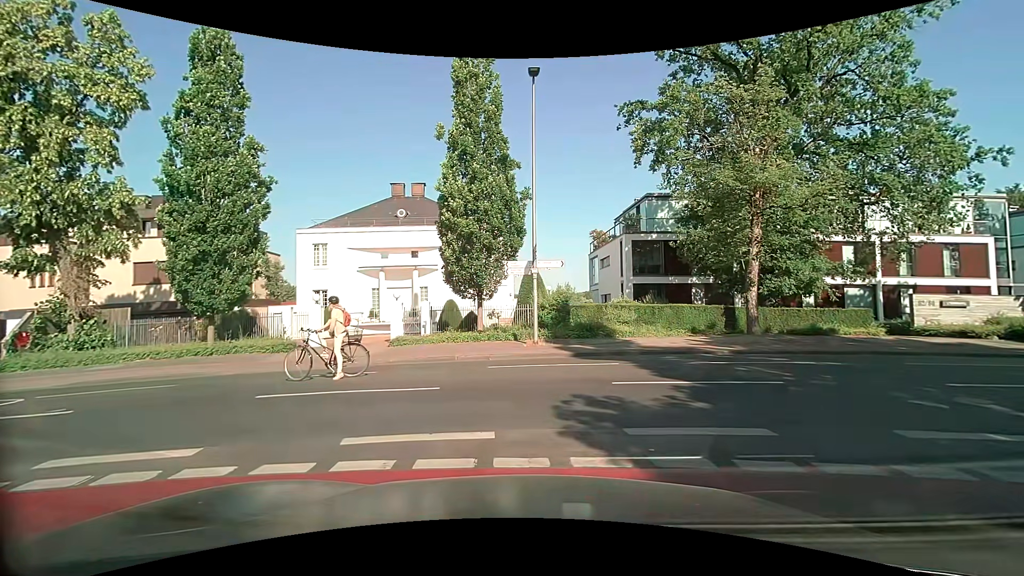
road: residential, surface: asphalt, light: Day
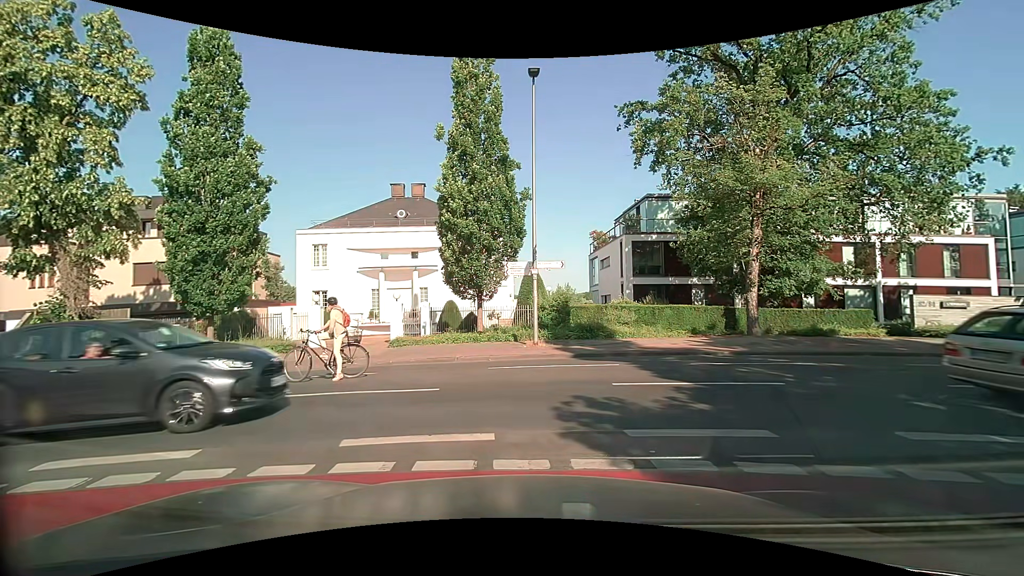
(0.0, +0.1) m; 0°
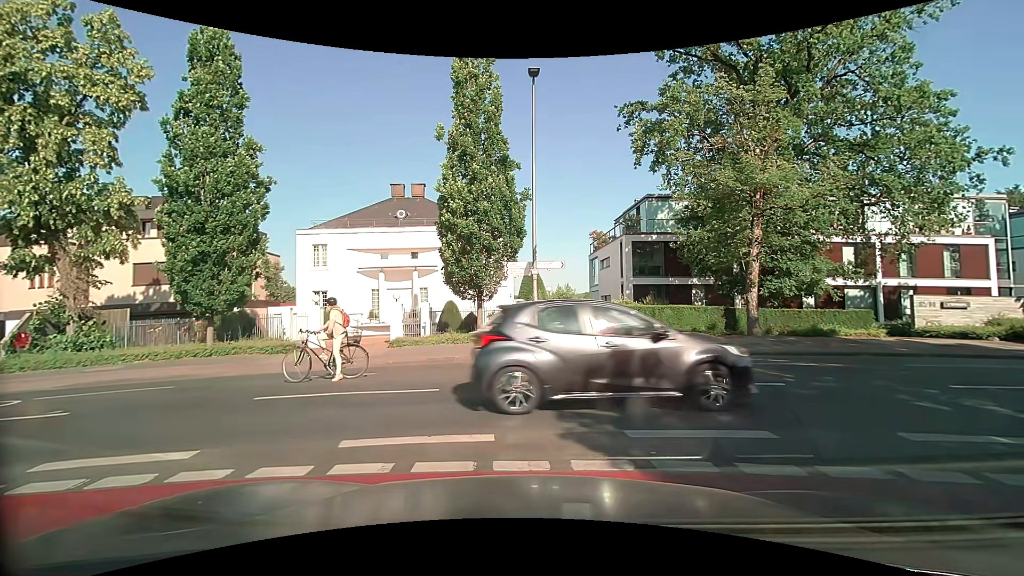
(0.0, 0.0) m; 0°
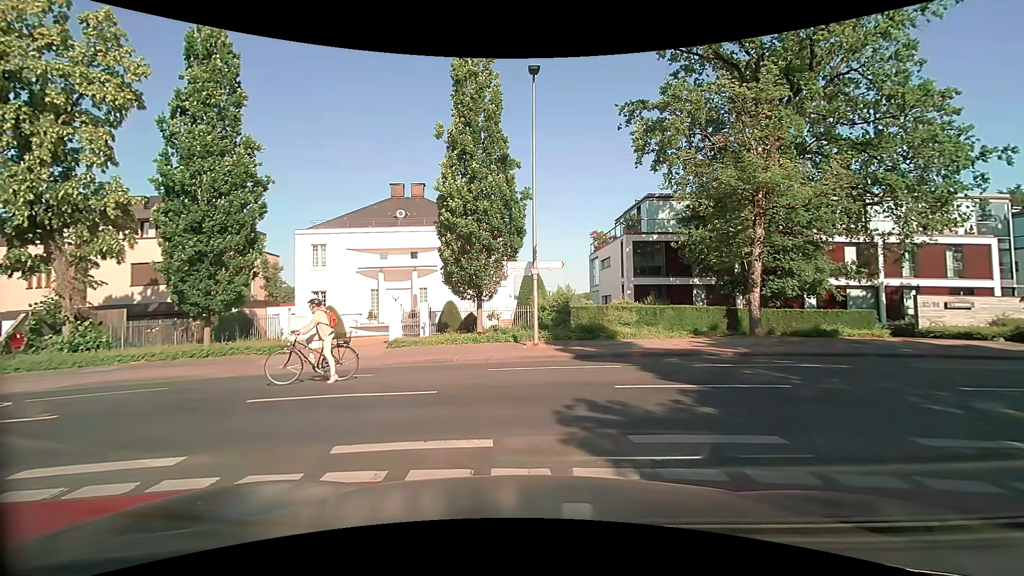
(0.0, +0.2) m; 0°
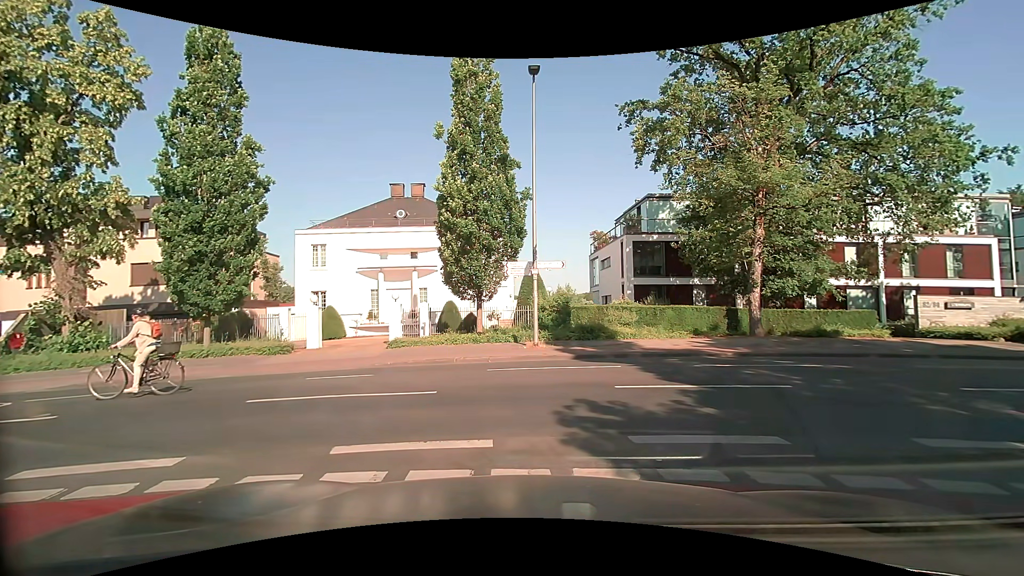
(0.0, +0.1) m; 0°
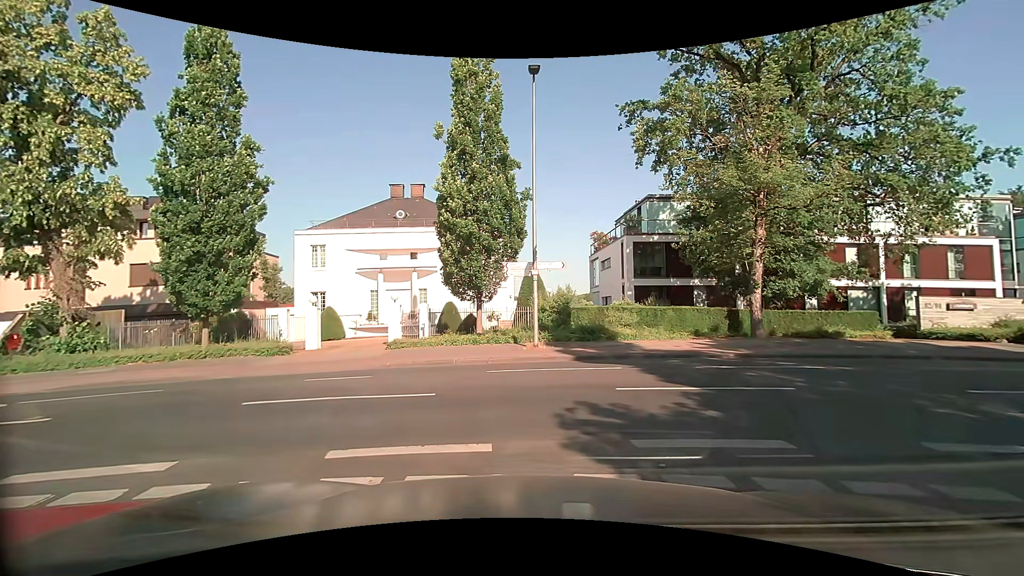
(0.0, +0.1) m; 0°
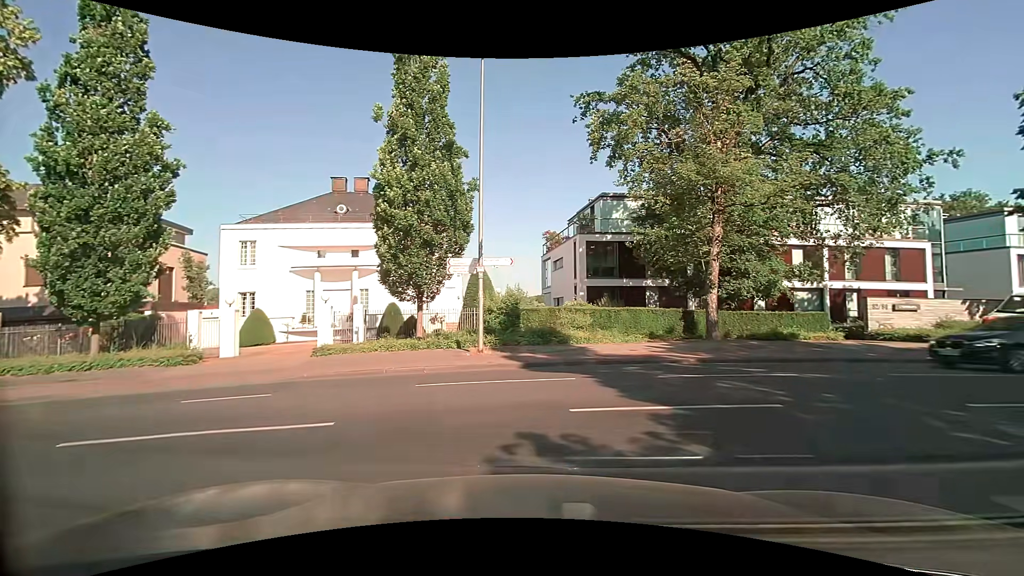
(0.0, +2.0) m; +4°
